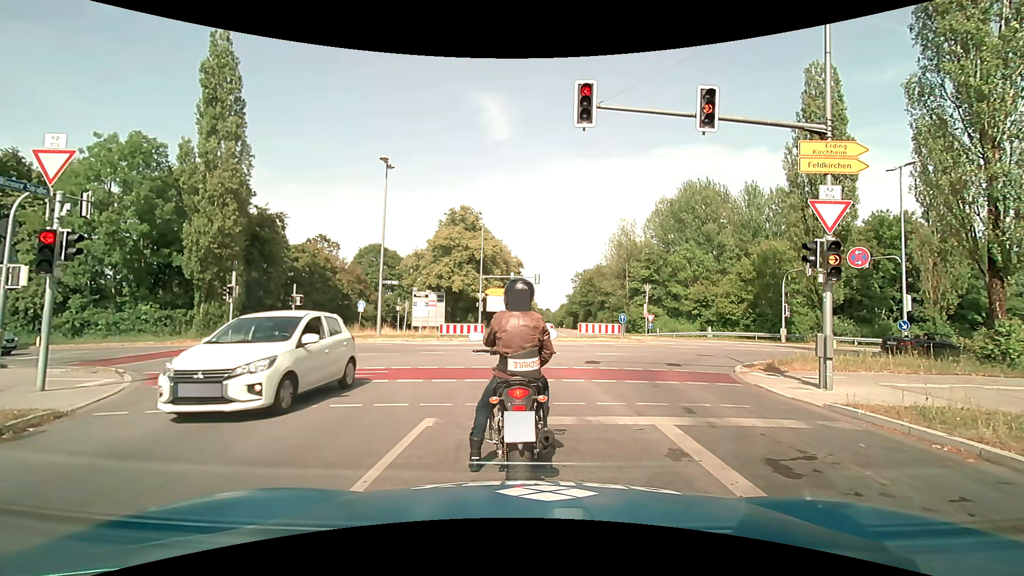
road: tertiary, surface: asphalt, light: Day
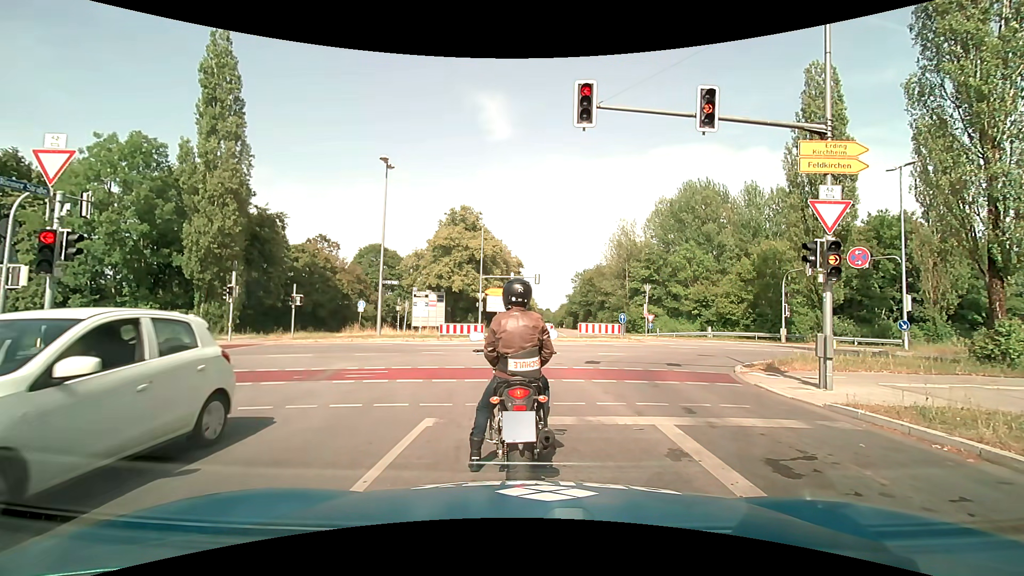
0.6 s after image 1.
(0.0, 0.0) m; 0°
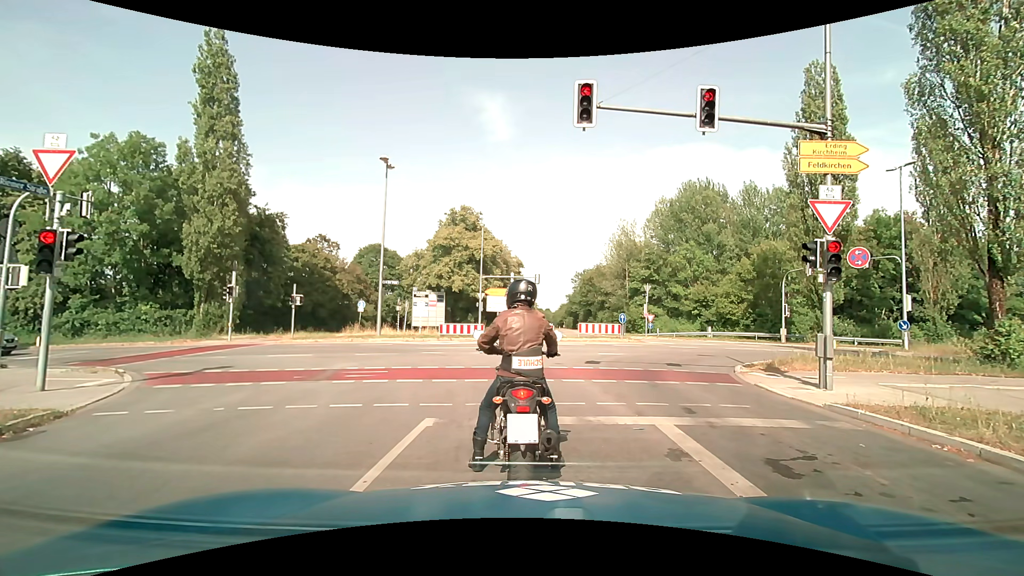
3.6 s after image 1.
(0.0, 0.0) m; 0°
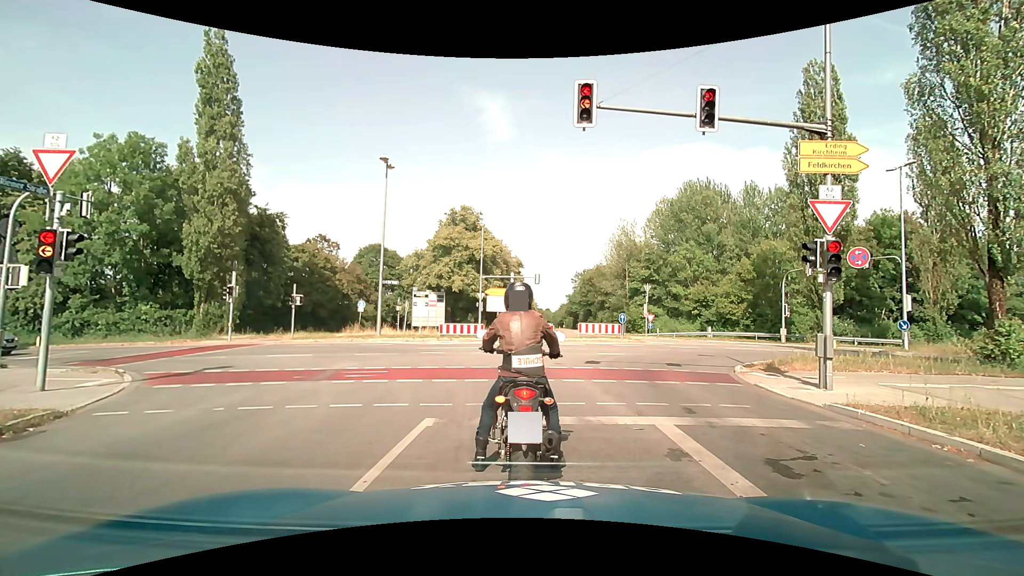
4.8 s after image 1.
(0.0, 0.0) m; 0°
